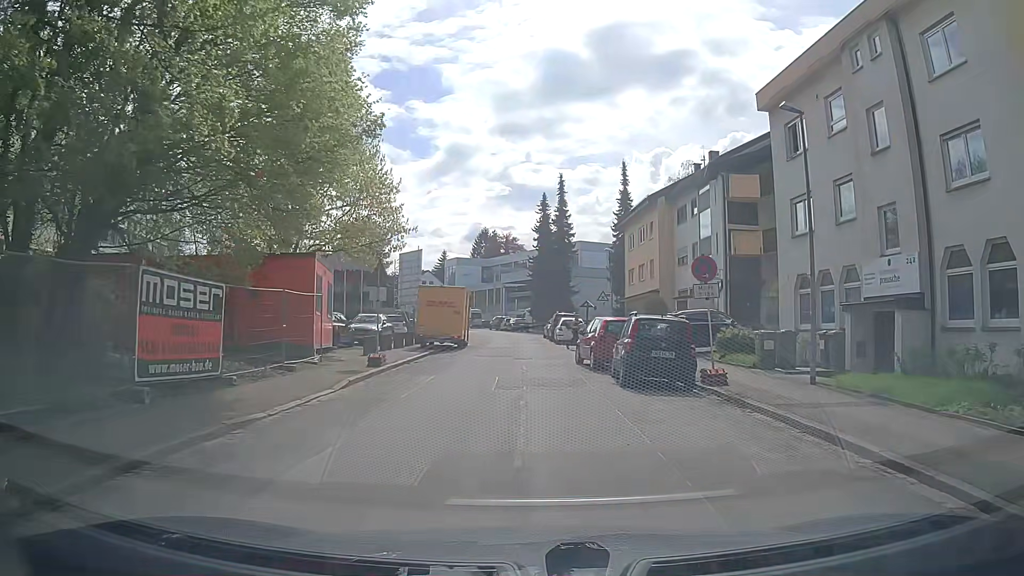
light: Day
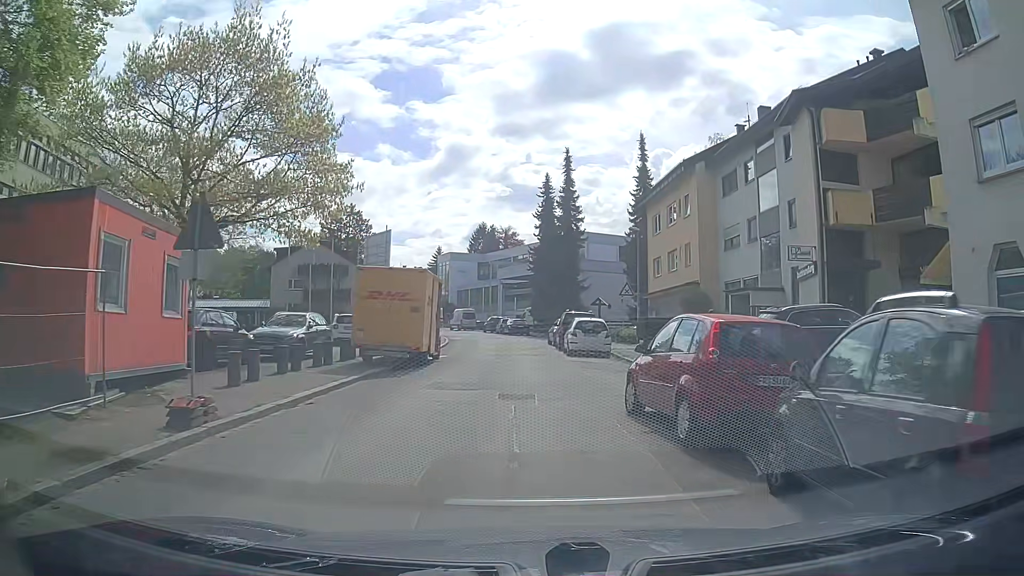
(0.0, +11.1) m; +1°
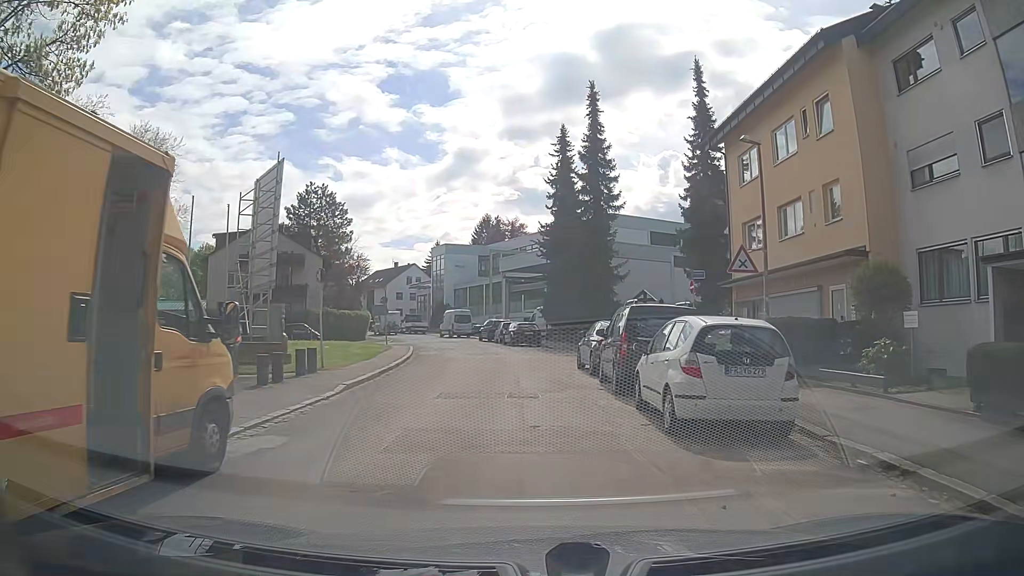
(-0.4, +18.0) m; -1°
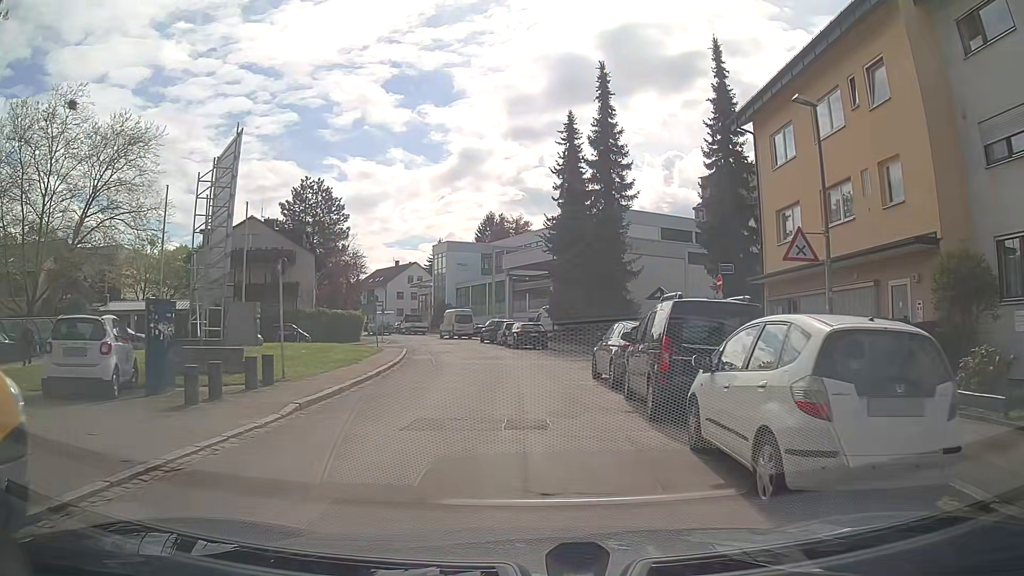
(0.0, +3.5) m; -1°
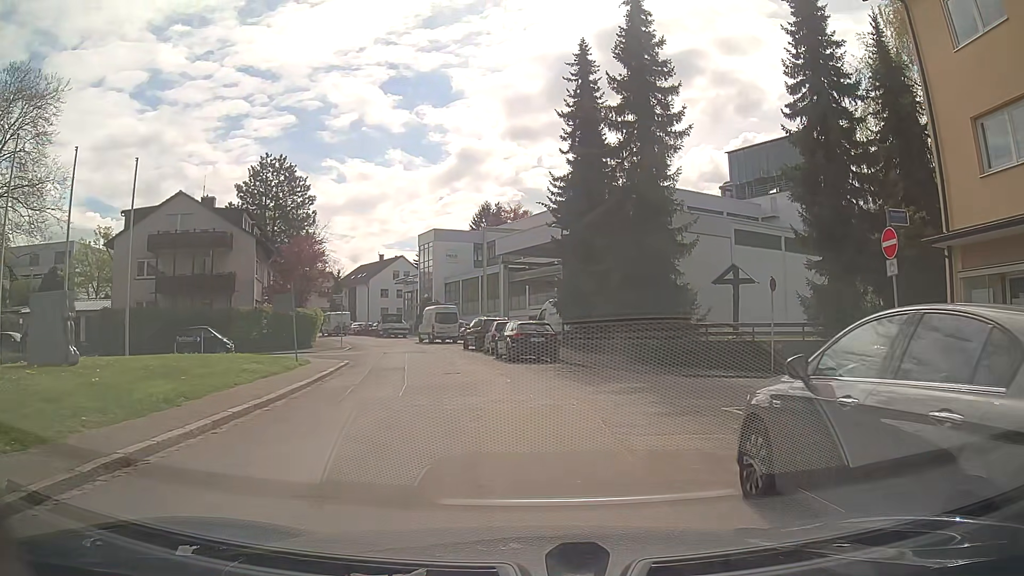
(0.0, +12.4) m; 0°
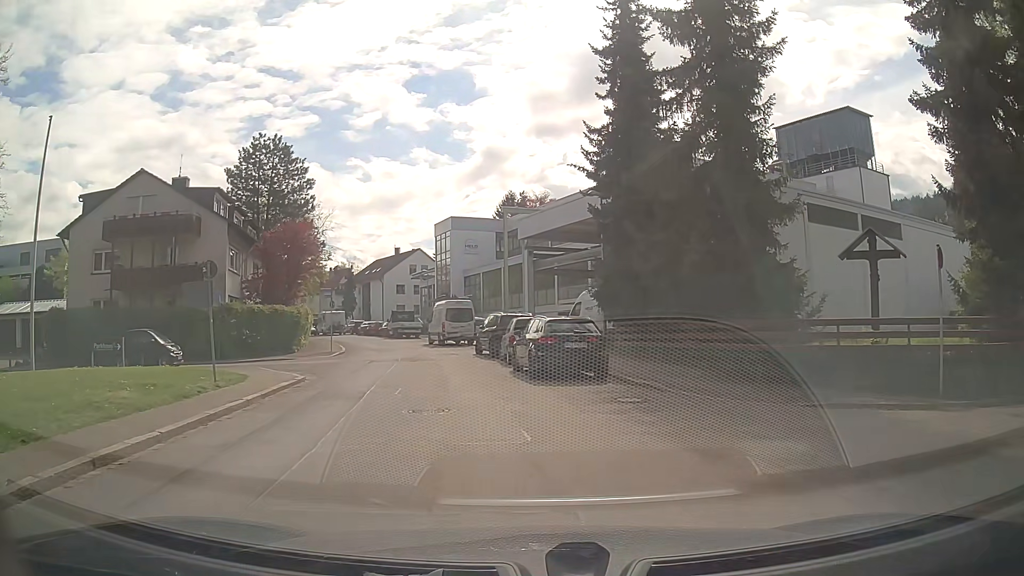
(-0.1, +7.9) m; -2°
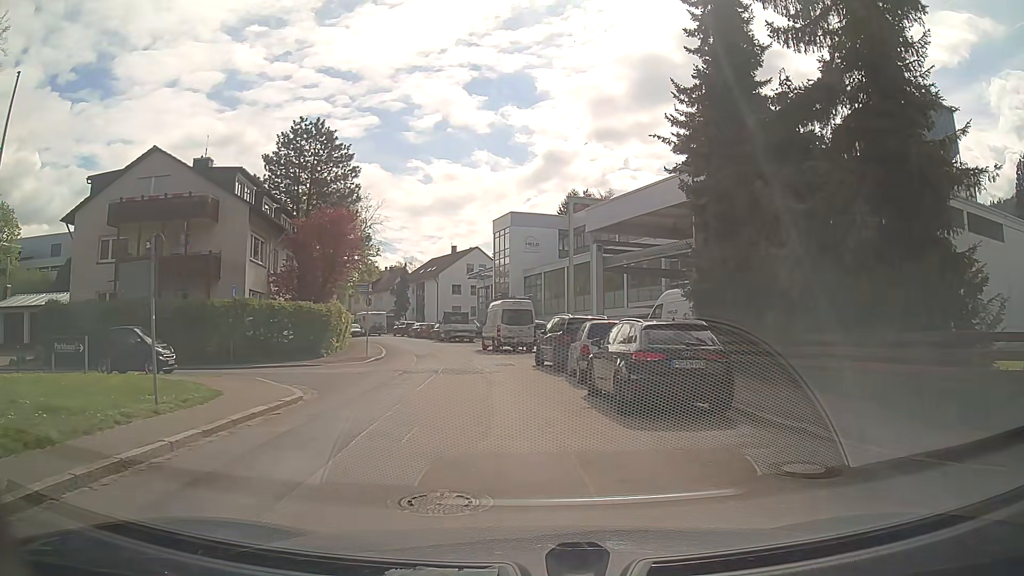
(-0.3, +5.1) m; -5°
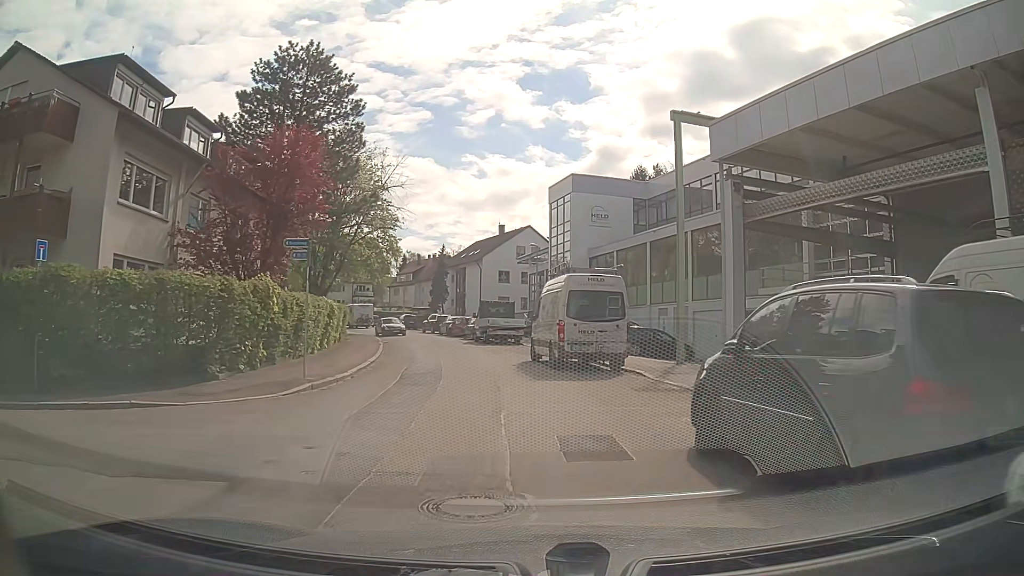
(-0.9, +15.6) m; -6°
(0, +10) (-1, +20) (-2, +30) (-4, +40) (-7, +49) (-10, +59) (-14, +68) (-18, +77) (-23, +86) (-28, +94) m
